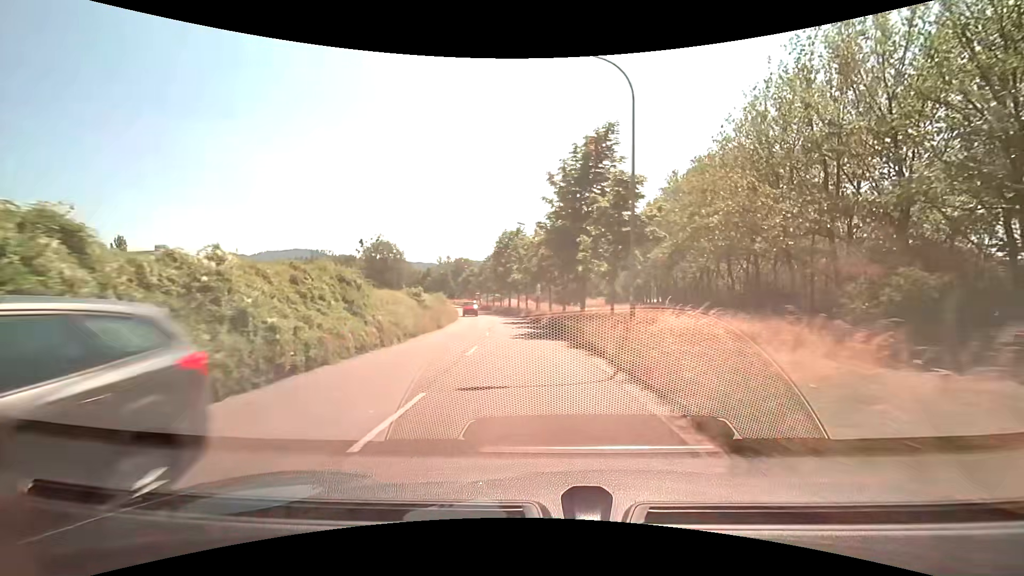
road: tertiary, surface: asphalt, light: Day
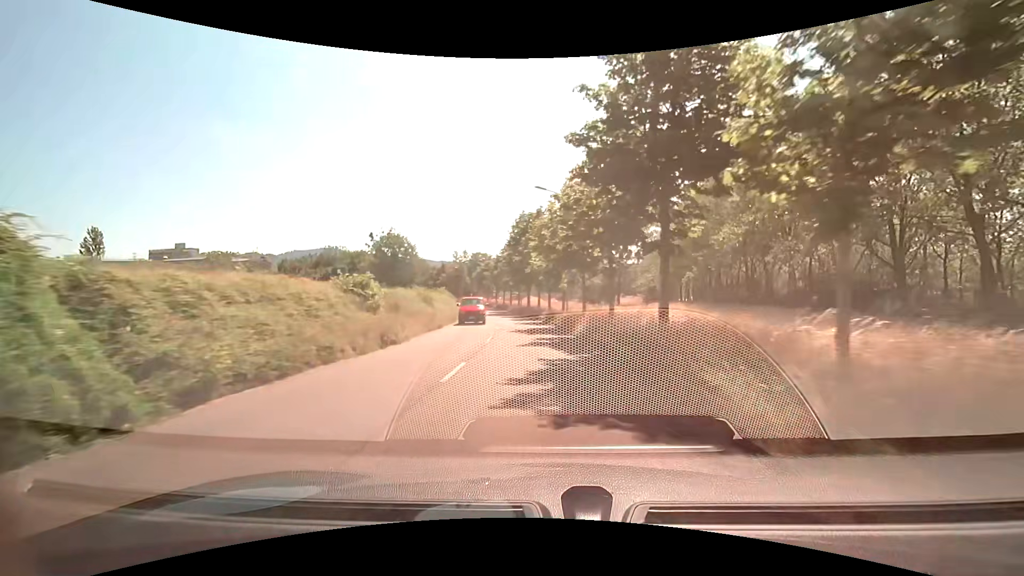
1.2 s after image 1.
(-0.5, +14.0) m; -3°
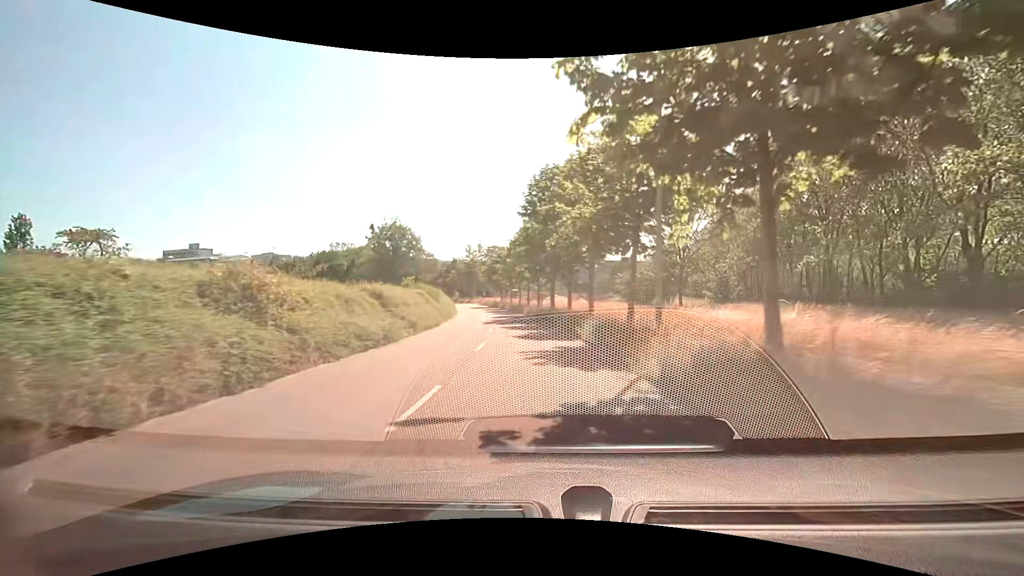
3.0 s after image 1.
(-0.6, +21.4) m; -3°
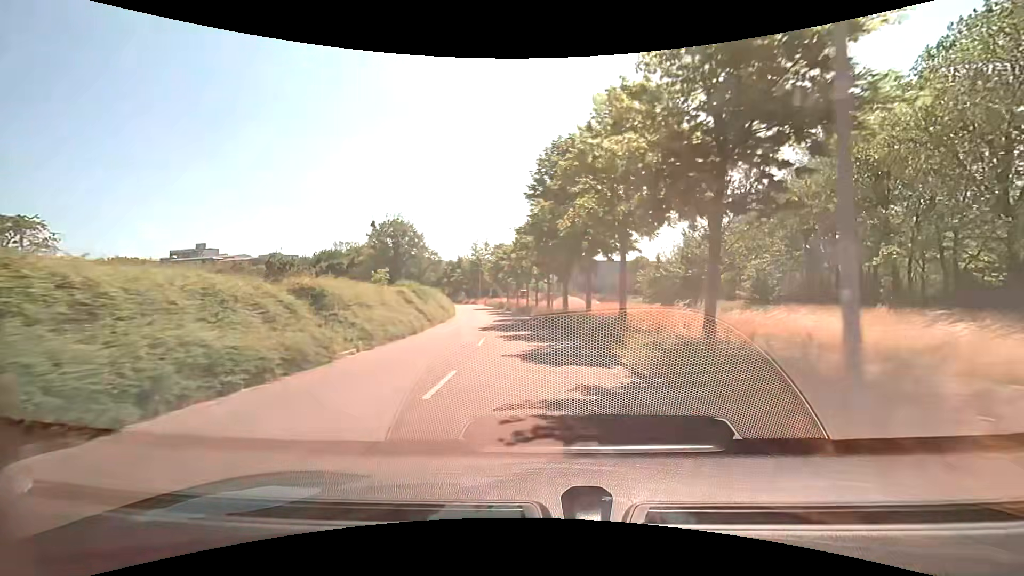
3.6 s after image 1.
(-0.1, +7.2) m; -2°
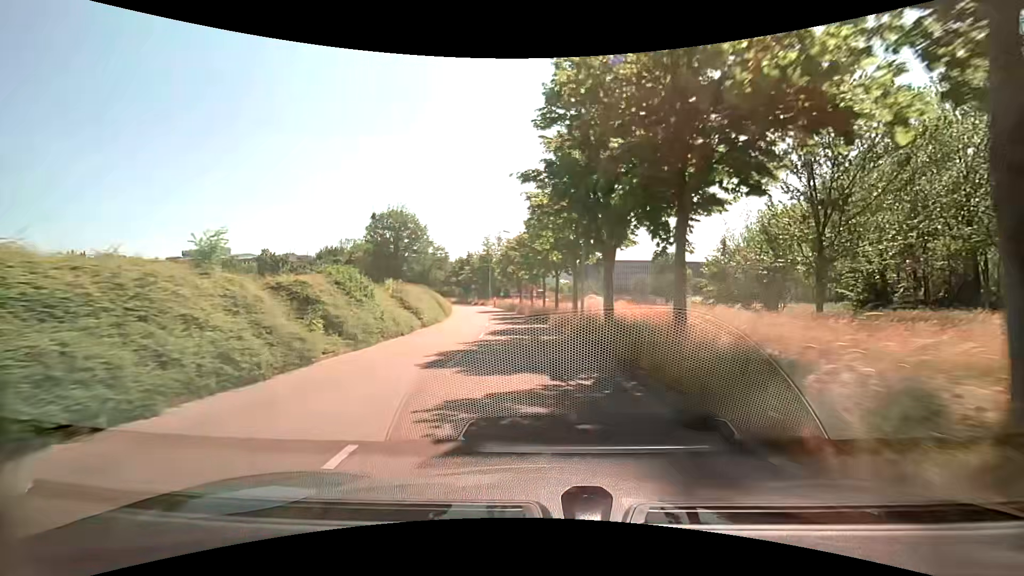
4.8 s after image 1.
(-0.1, +14.3) m; -1°
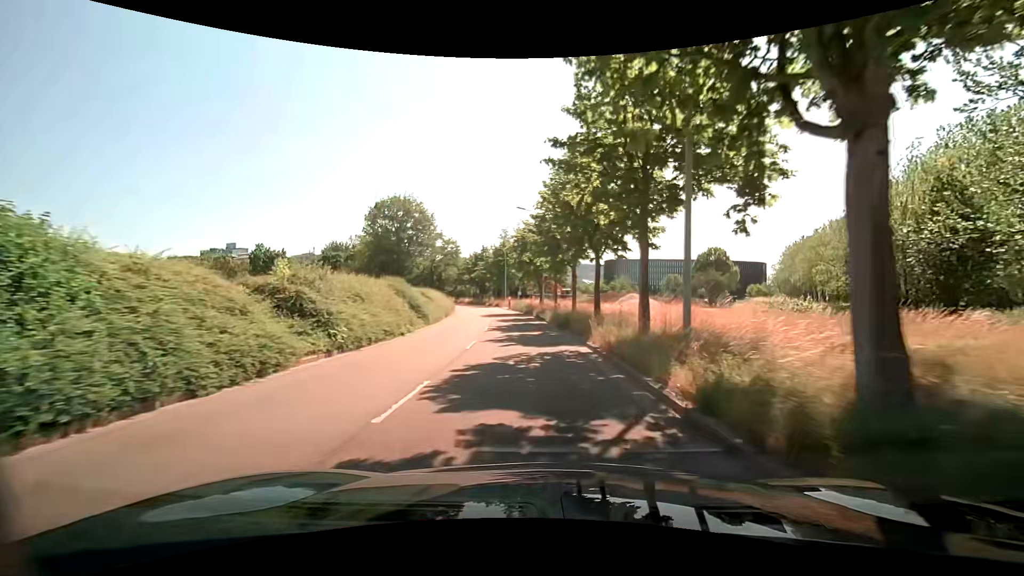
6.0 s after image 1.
(-0.4, +14.2) m; -3°
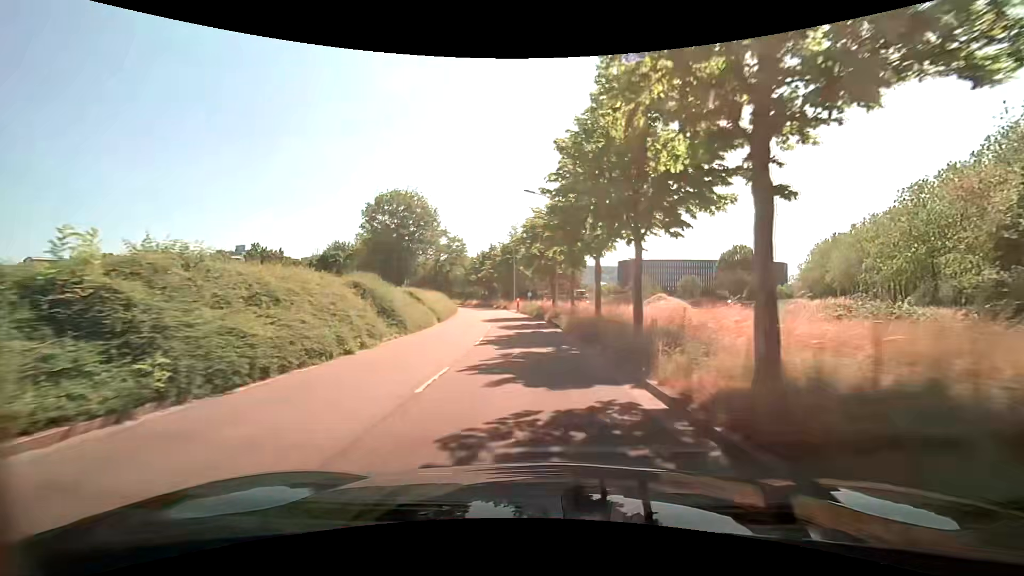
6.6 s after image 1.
(-0.1, +7.0) m; -2°
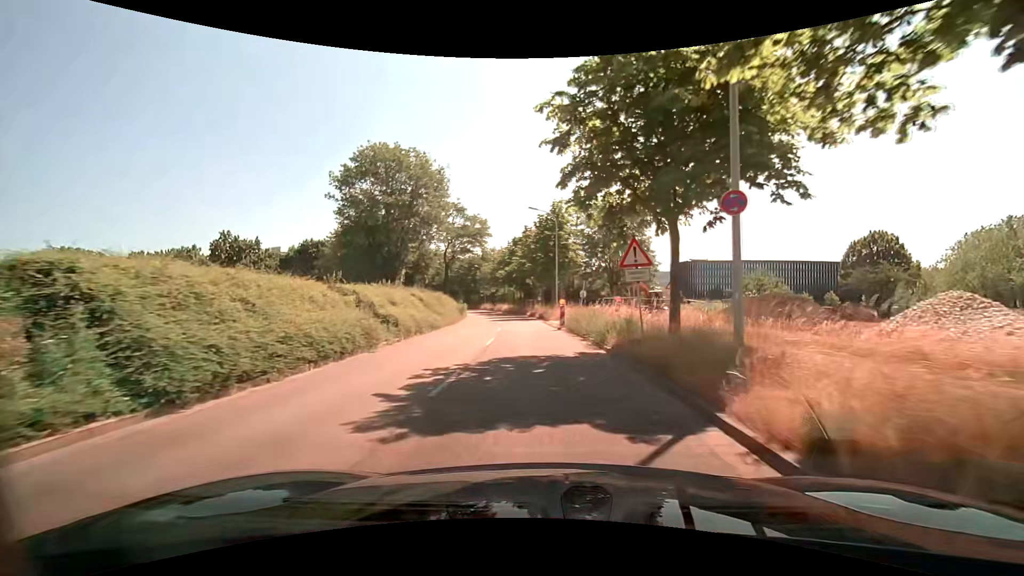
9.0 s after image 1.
(-1.1, +27.3) m; -5°
(0, +10) (-1, +20) (-1, +30) (-2, +40) (-3, +50) (-5, +60) (-6, +70) (-8, +79) (-11, +89) (-14, +99) m
